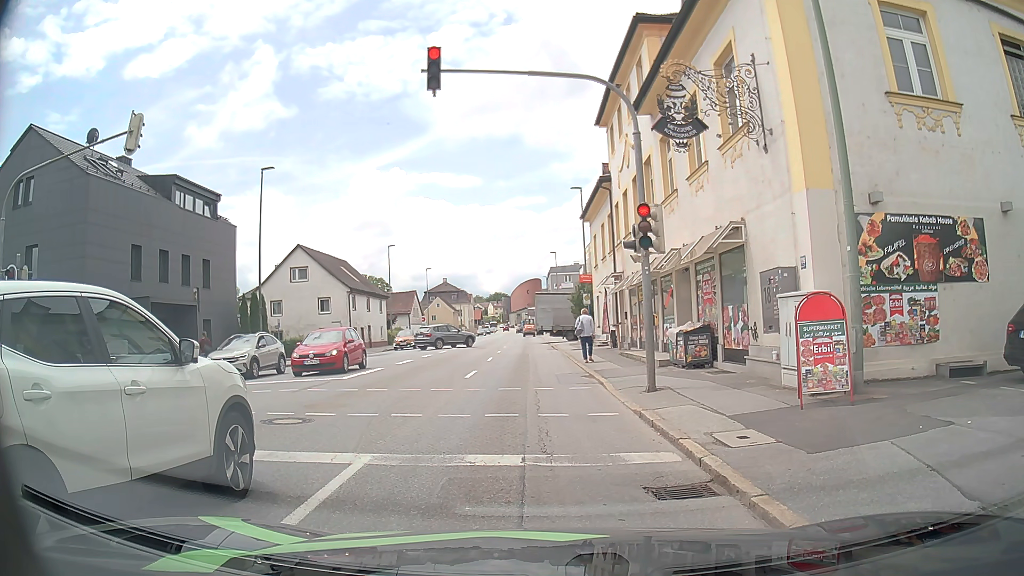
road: tertiary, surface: asphalt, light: Day
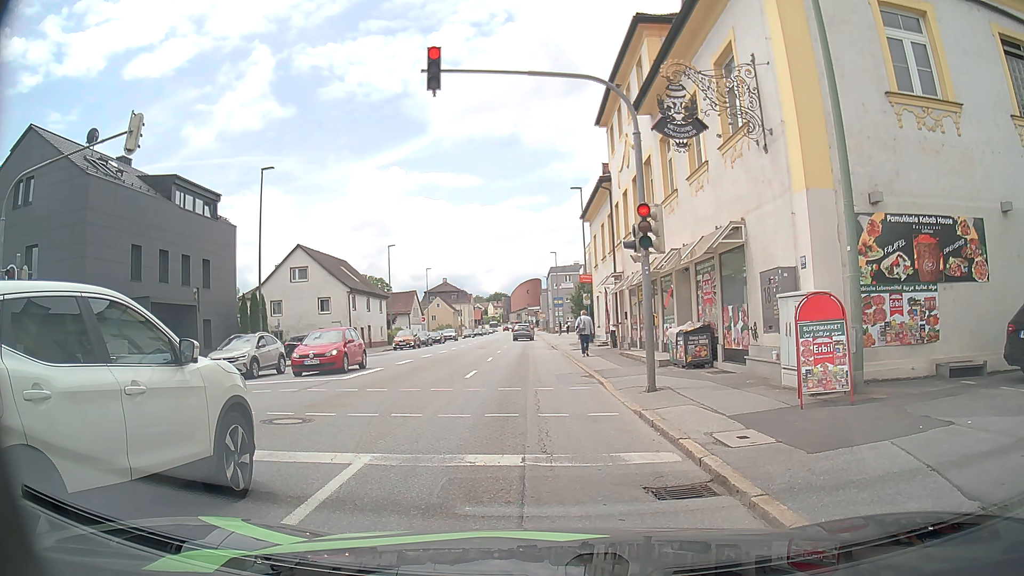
(0.0, 0.0) m; 0°
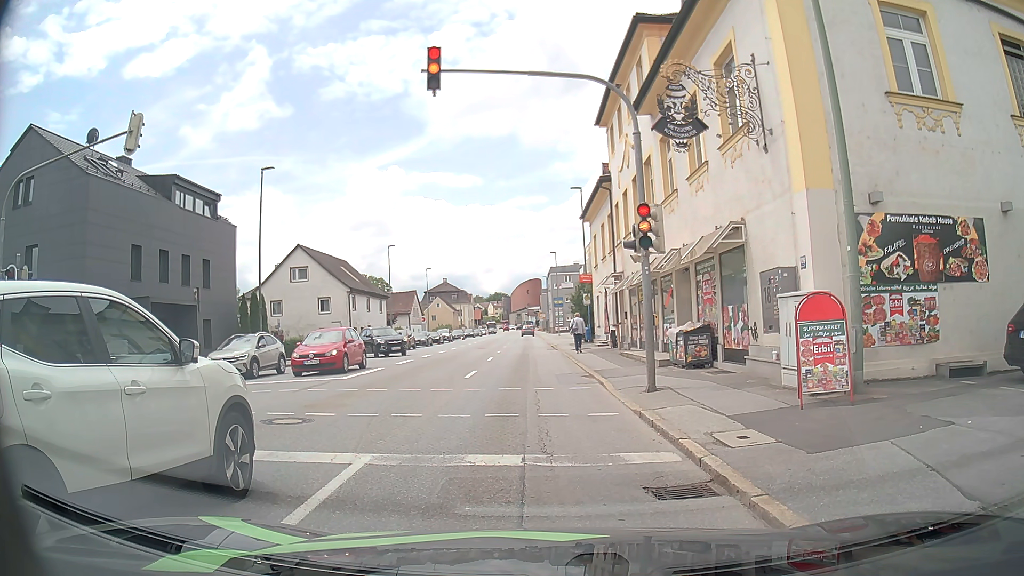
(0.0, 0.0) m; 0°
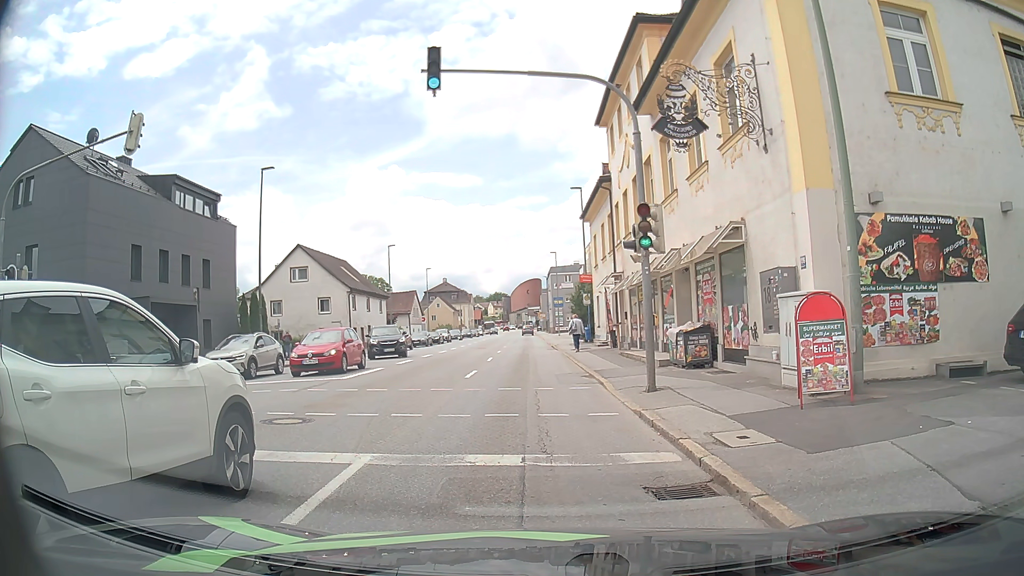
(0.0, 0.0) m; 0°
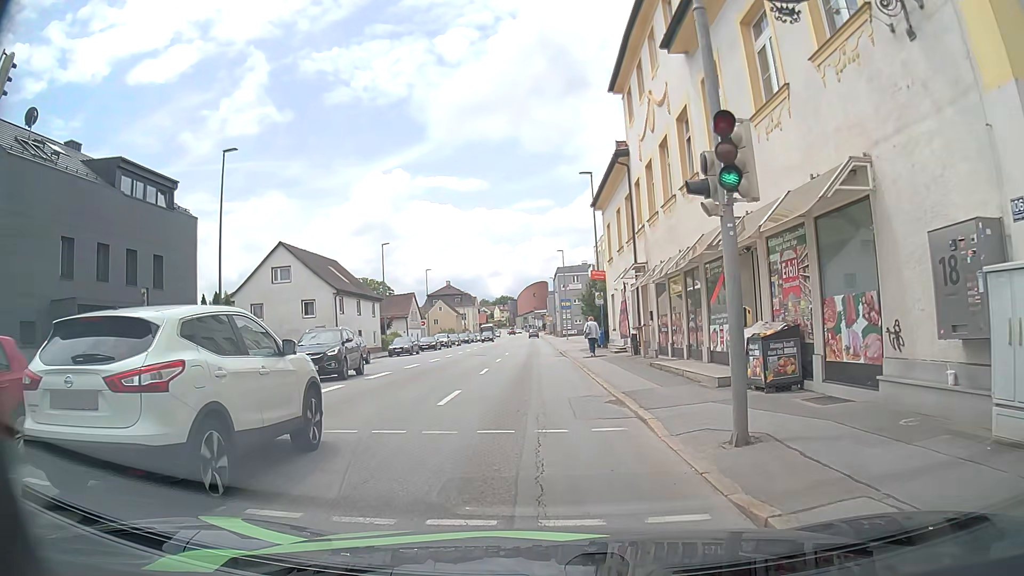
(-0.1, +5.7) m; -2°
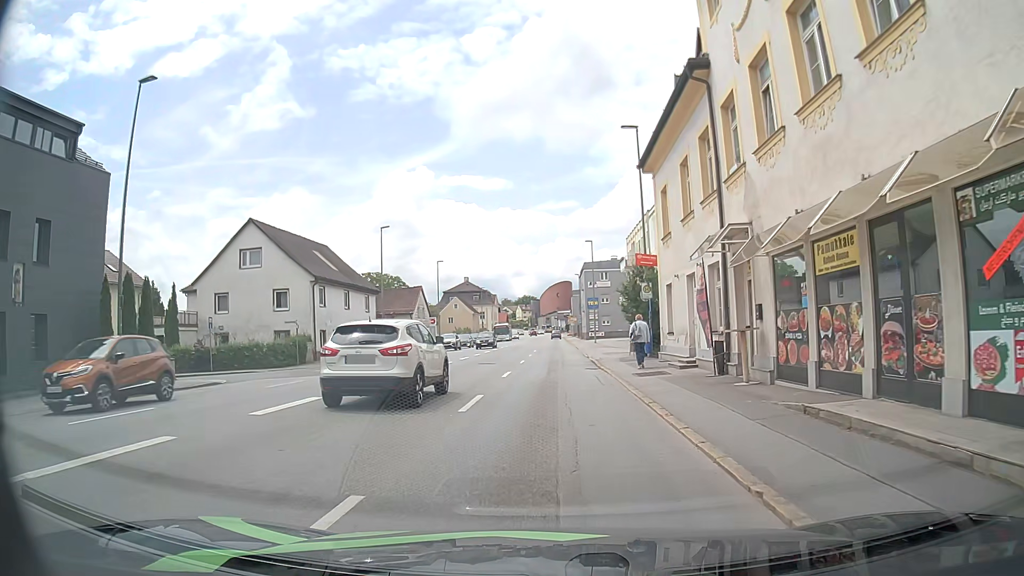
(-0.1, +10.1) m; -1°
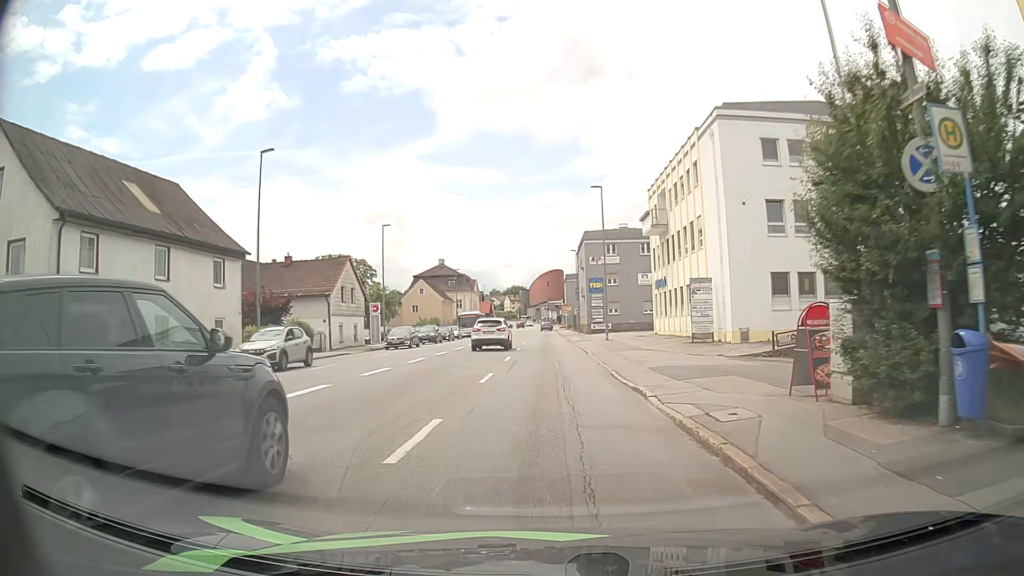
(+0.3, +23.4) m; 0°
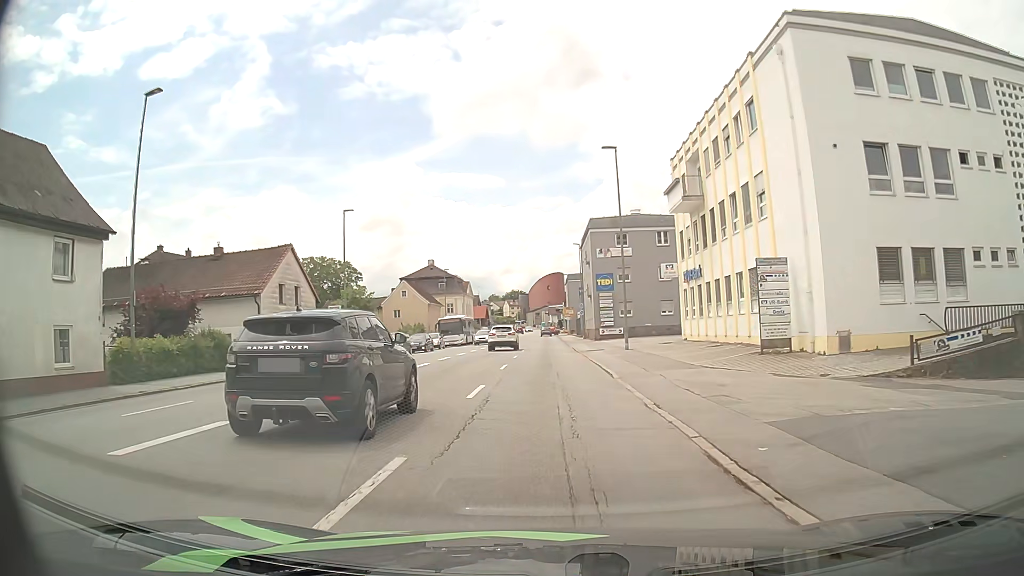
(+0.2, +11.3) m; +1°
(0, +10) (0, +20) (0, +30) (0, +40) (0, +50) (-1, +60) (-1, +70) (-1, +80) (-1, +90) (-1, +100) m
